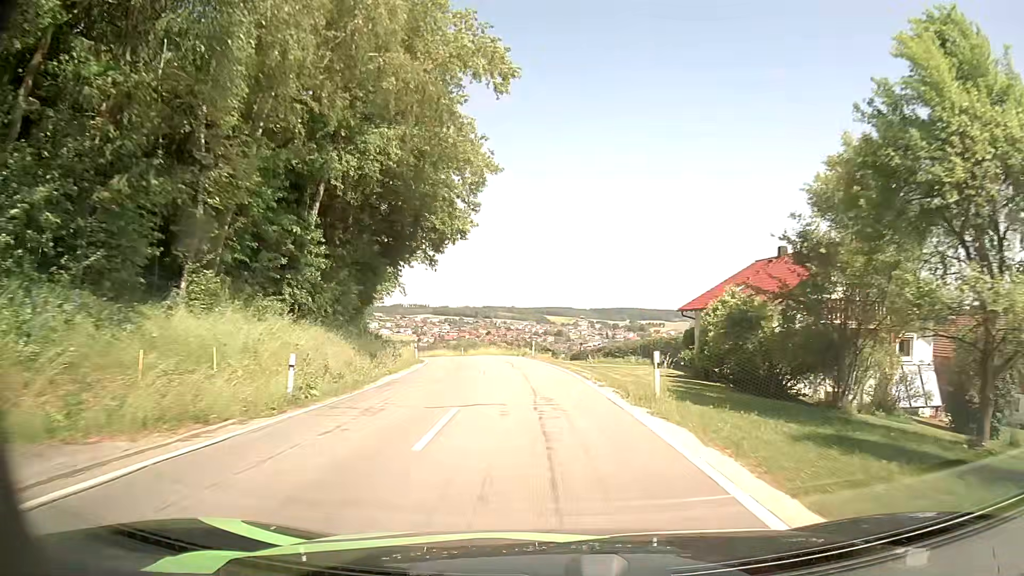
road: tertiary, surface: asphalt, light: Day
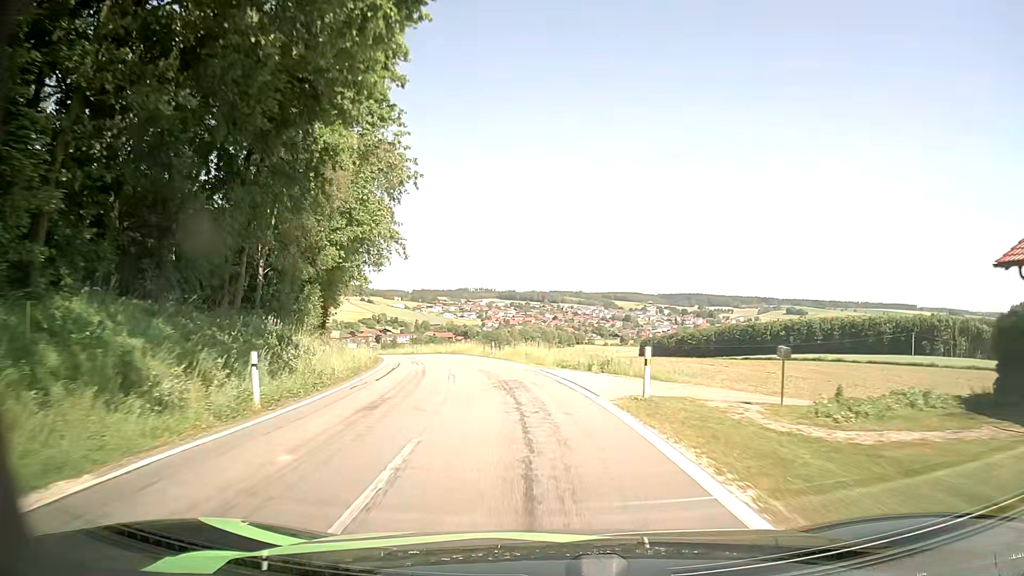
(-1.2, +27.5) m; -6°
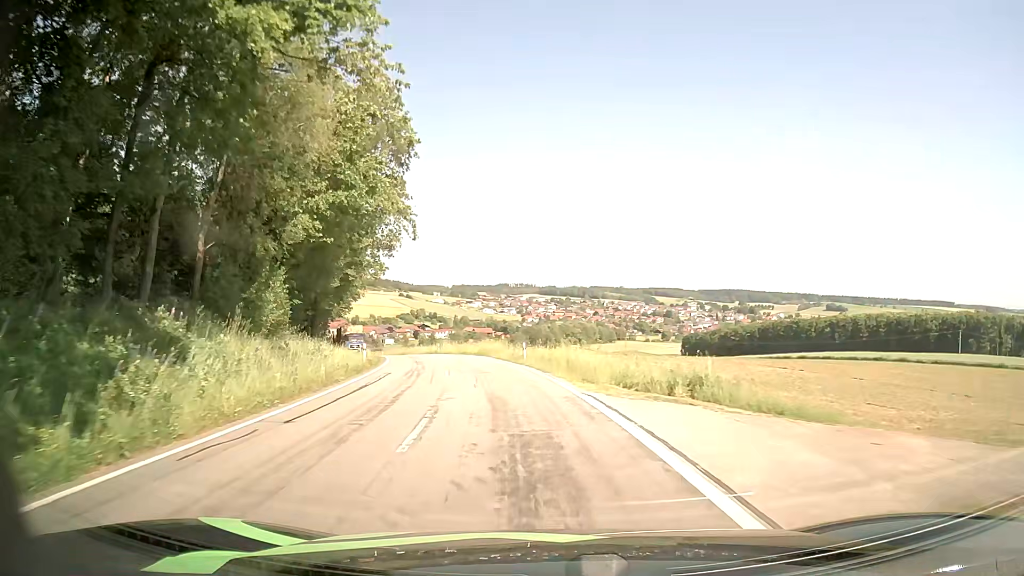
(-0.2, +9.0) m; -3°
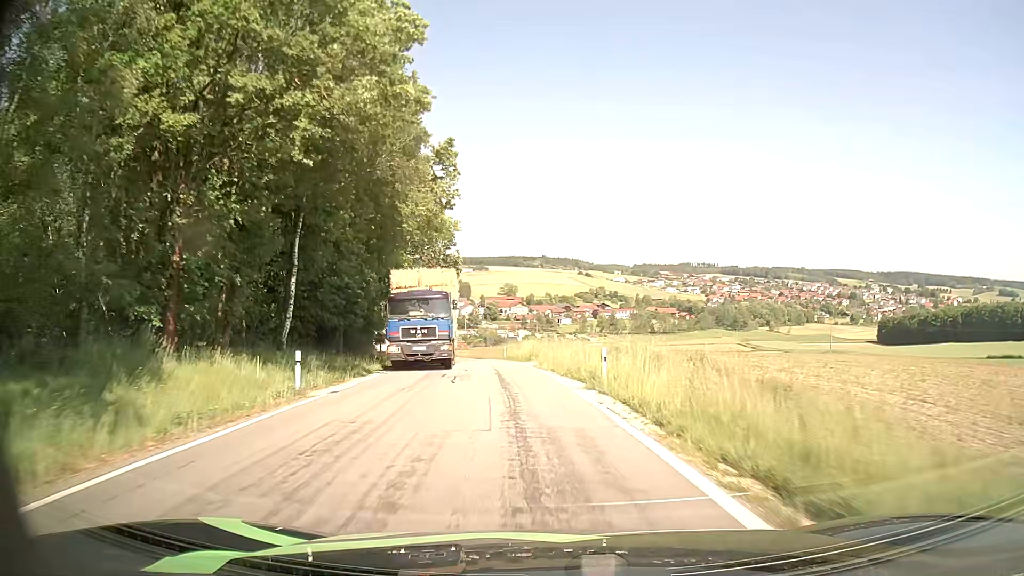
(-6.3, +42.8) m; -15°
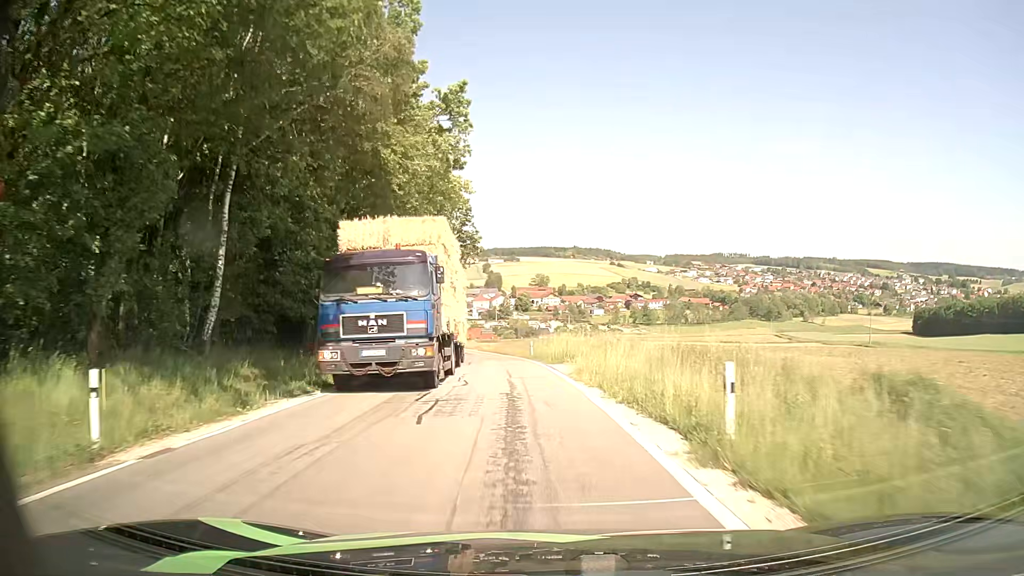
(-0.2, +8.4) m; -2°
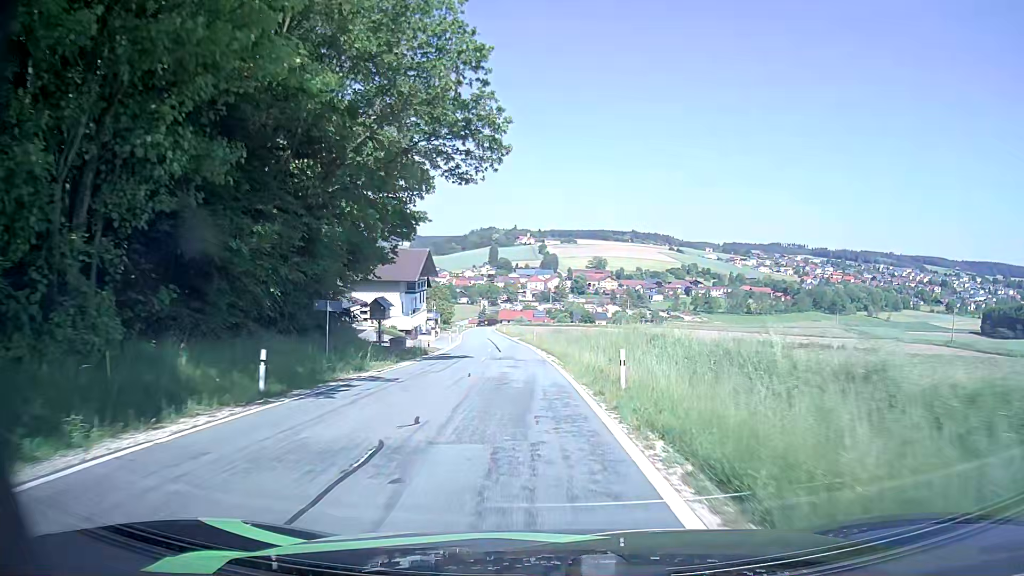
(-1.4, +24.6) m; -5°
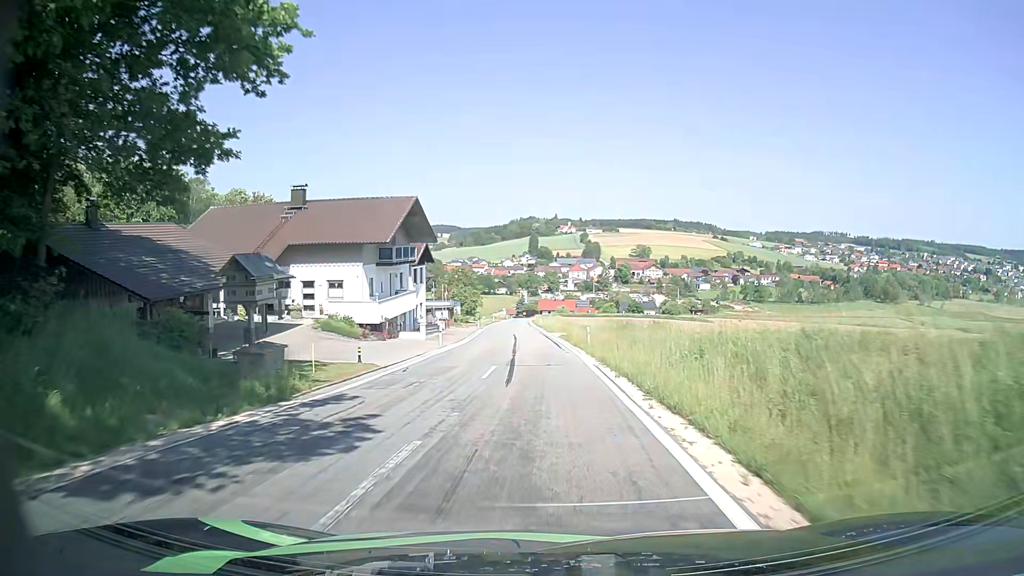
(-0.9, +24.0) m; -4°
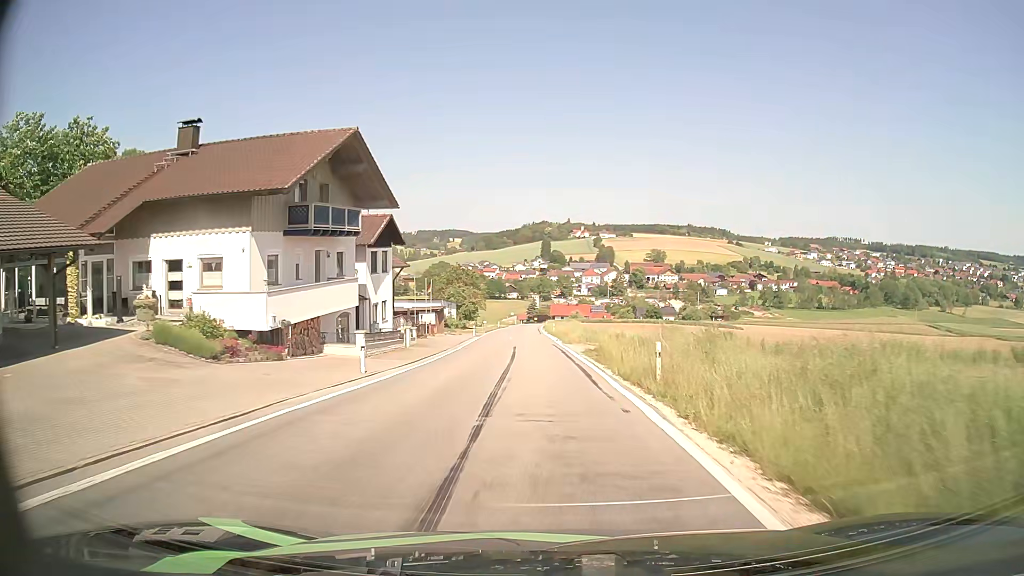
(-0.2, +16.0) m; -2°
(0, +10) (0, +20) (0, +30) (-1, +40) (-1, +50) (-2, +60) (-2, +70) (-2, +80) (-2, +90) (-2, +100) m
